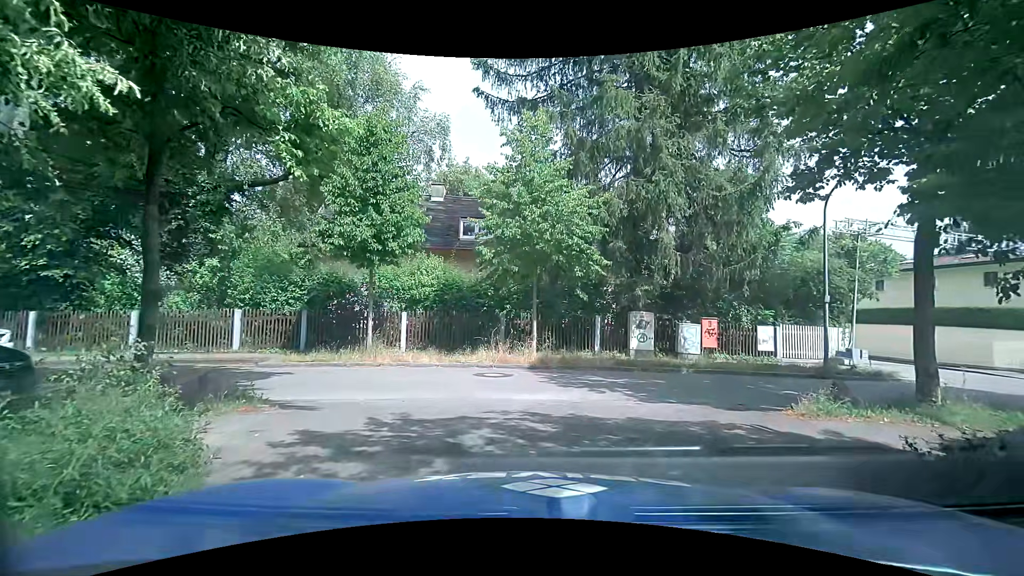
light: Day
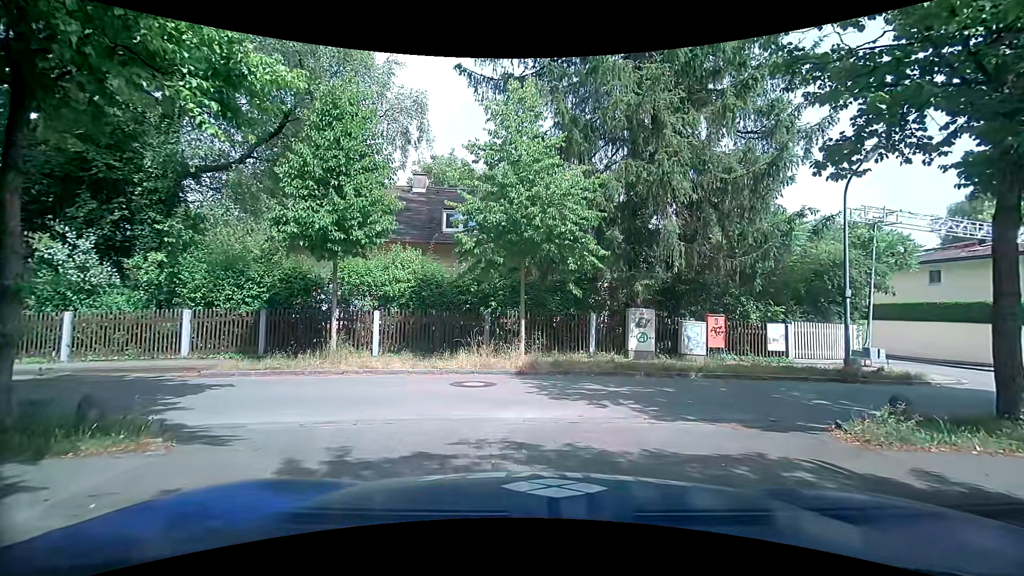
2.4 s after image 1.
(0.0, +1.7) m; 0°
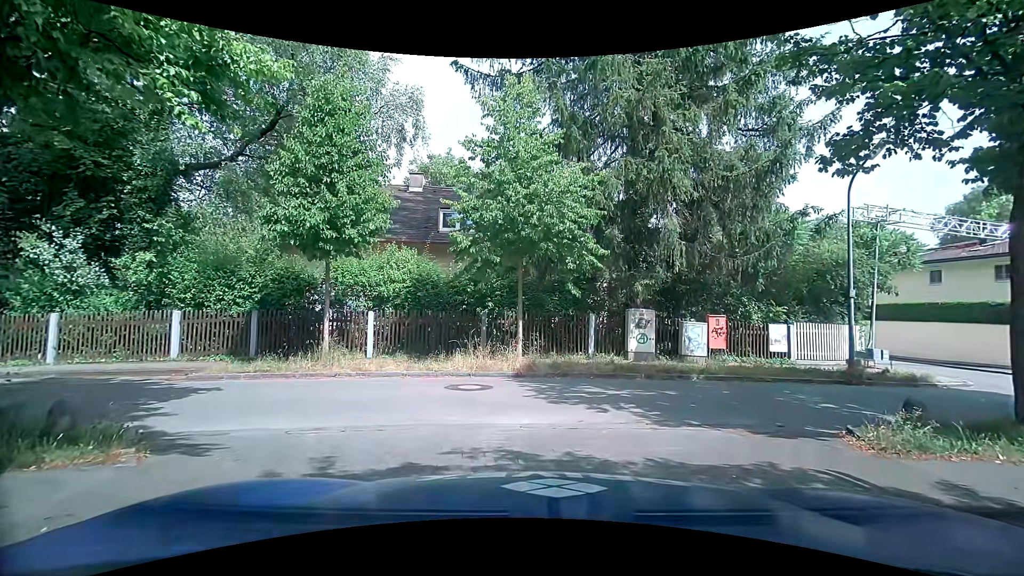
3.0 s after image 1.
(0.0, +0.3) m; 0°
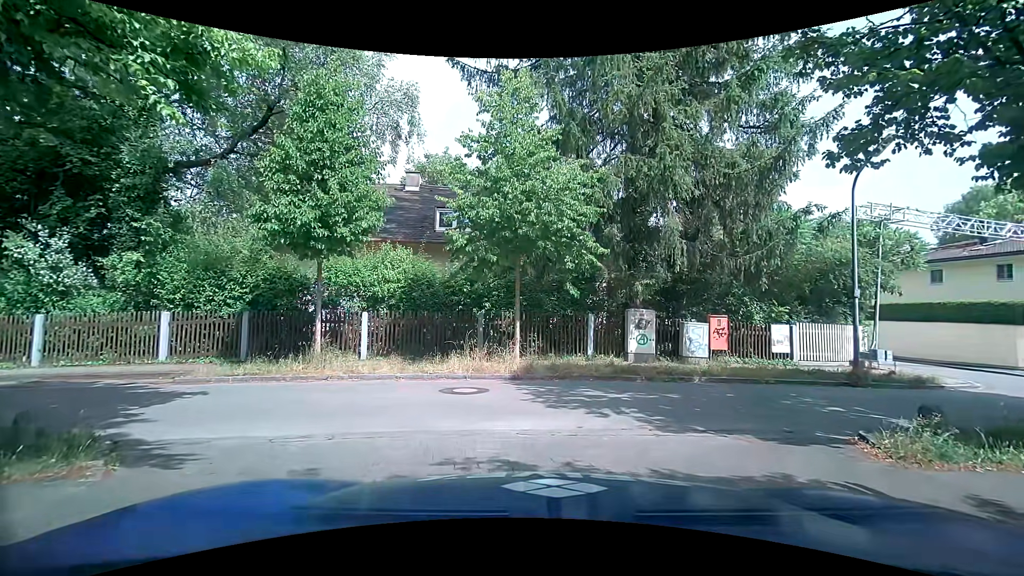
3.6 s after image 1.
(0.0, +0.3) m; 0°
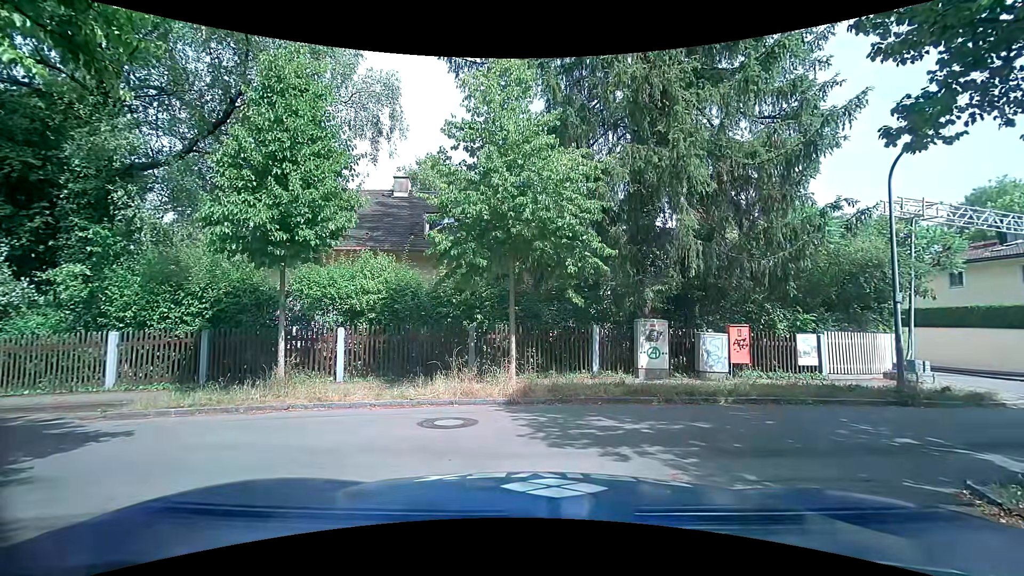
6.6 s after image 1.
(0.0, +1.6) m; 0°
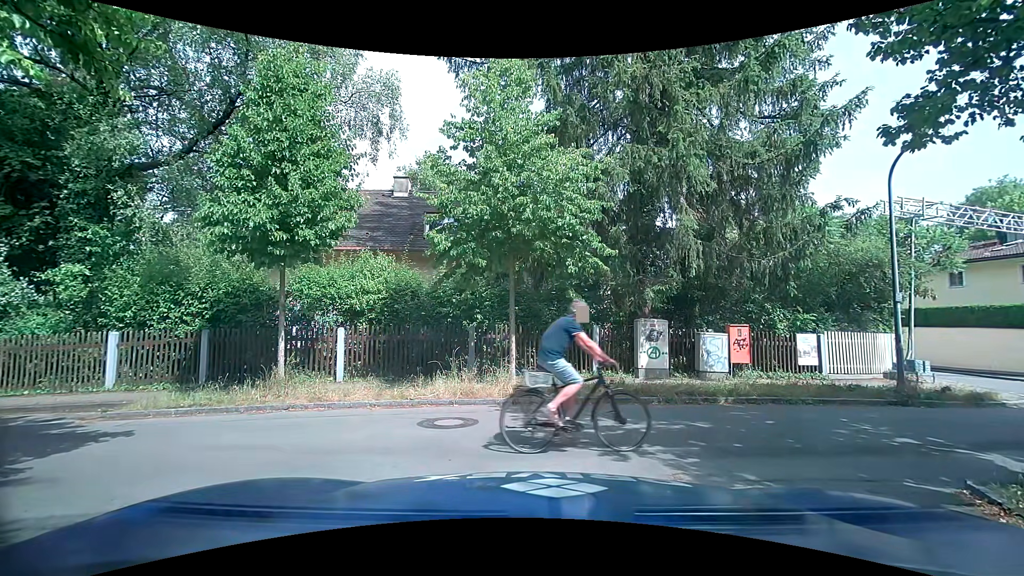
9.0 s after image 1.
(0.0, +0.1) m; 0°
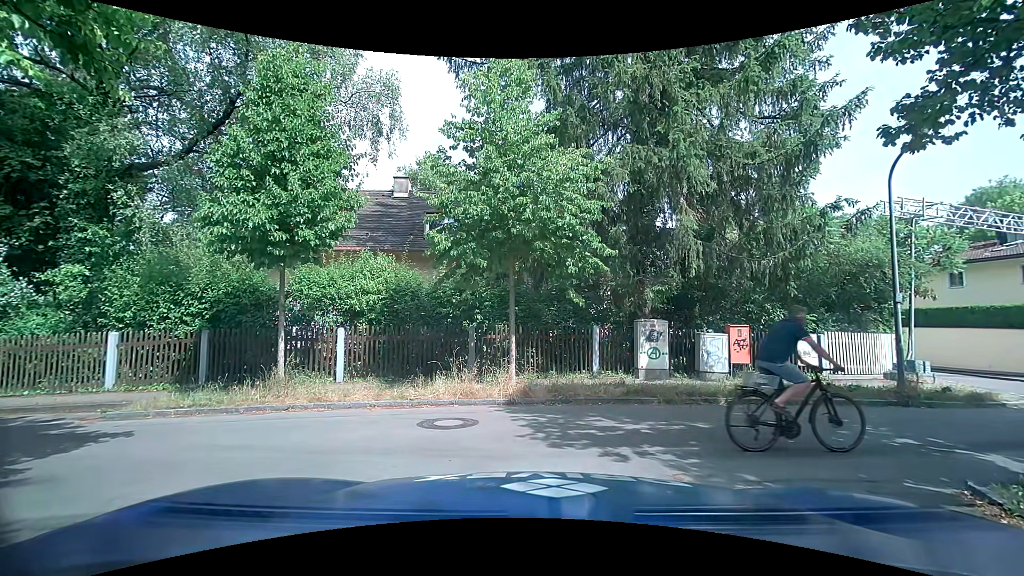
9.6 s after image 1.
(0.0, 0.0) m; 0°
